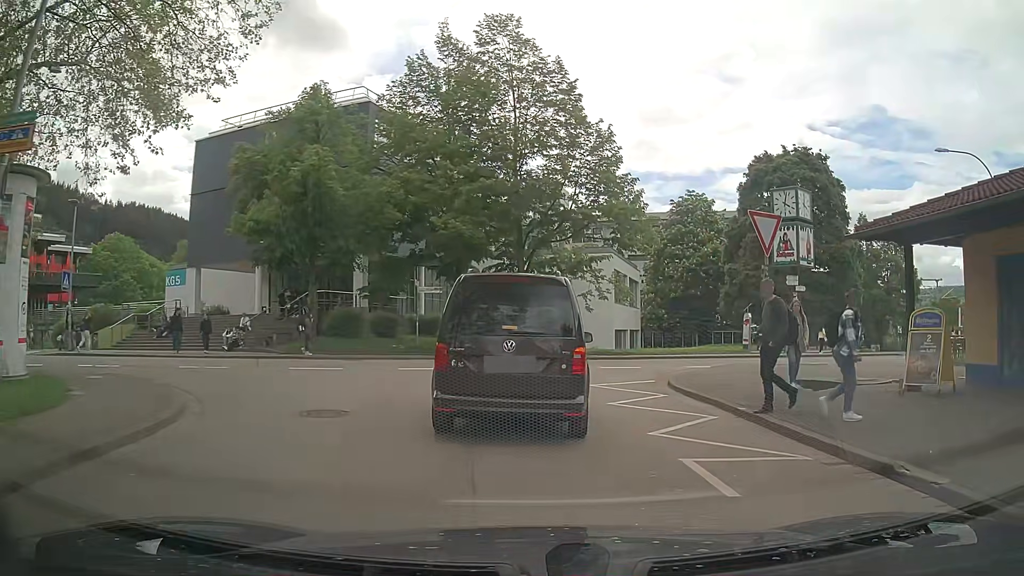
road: residential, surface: asphalt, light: Day
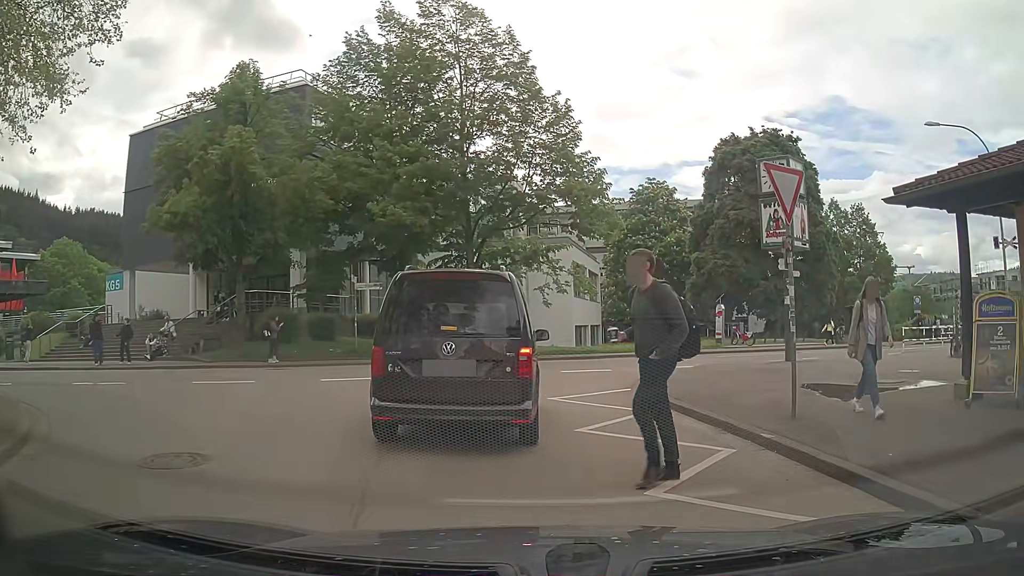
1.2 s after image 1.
(+0.2, +3.0) m; +4°
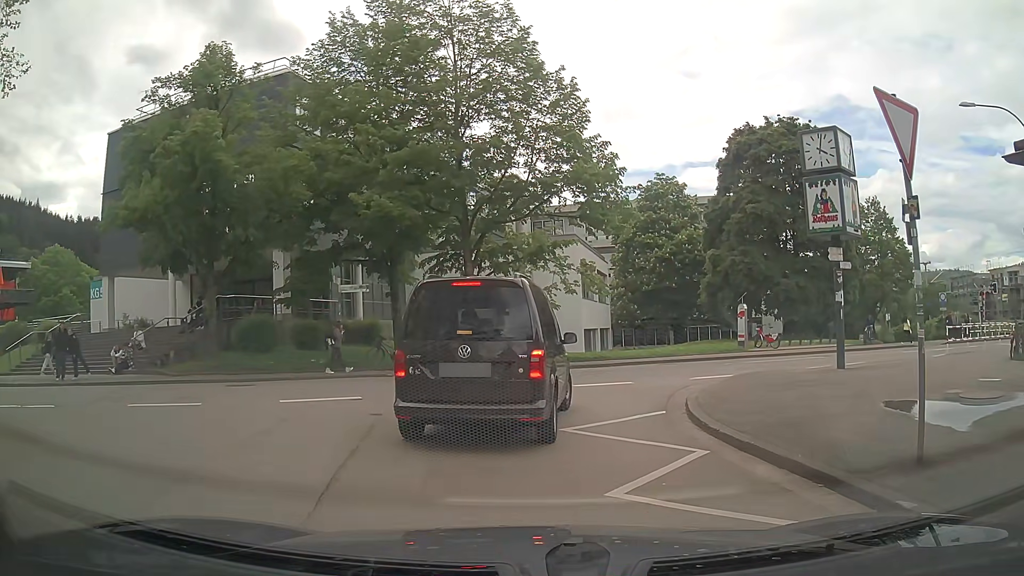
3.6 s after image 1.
(0.0, +2.8) m; +1°
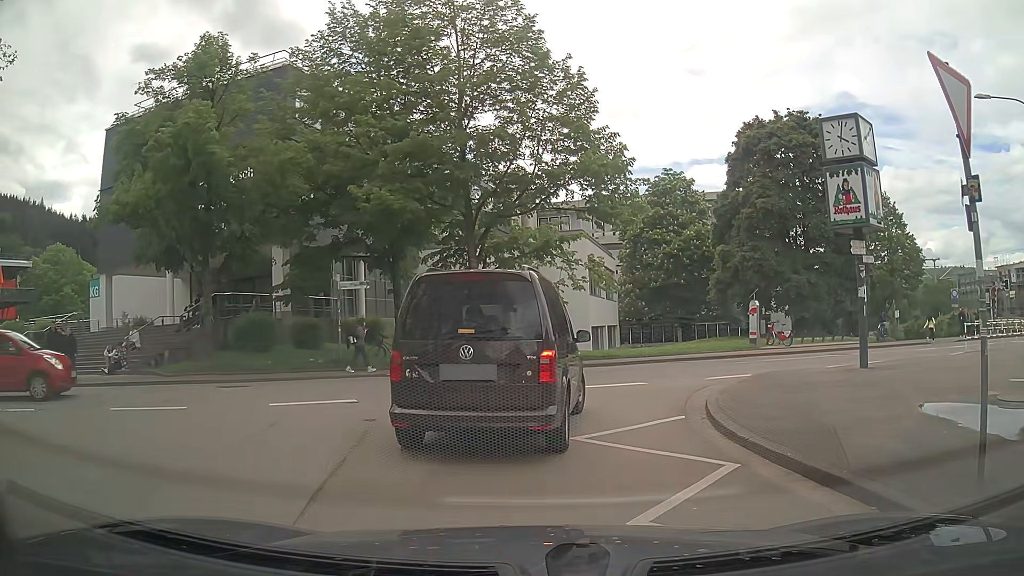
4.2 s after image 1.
(0.0, +0.9) m; 0°
